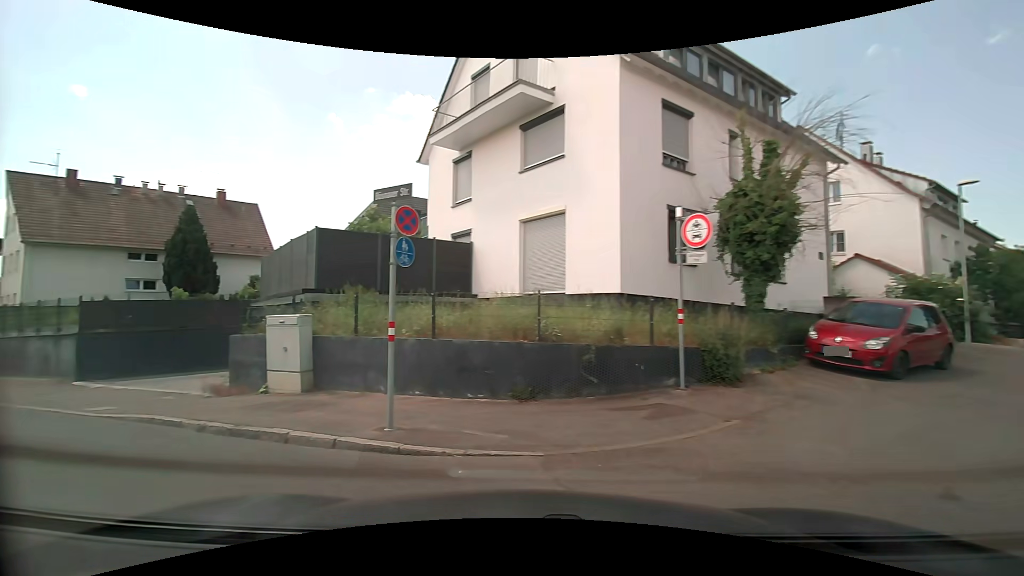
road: residential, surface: asphalt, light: Day
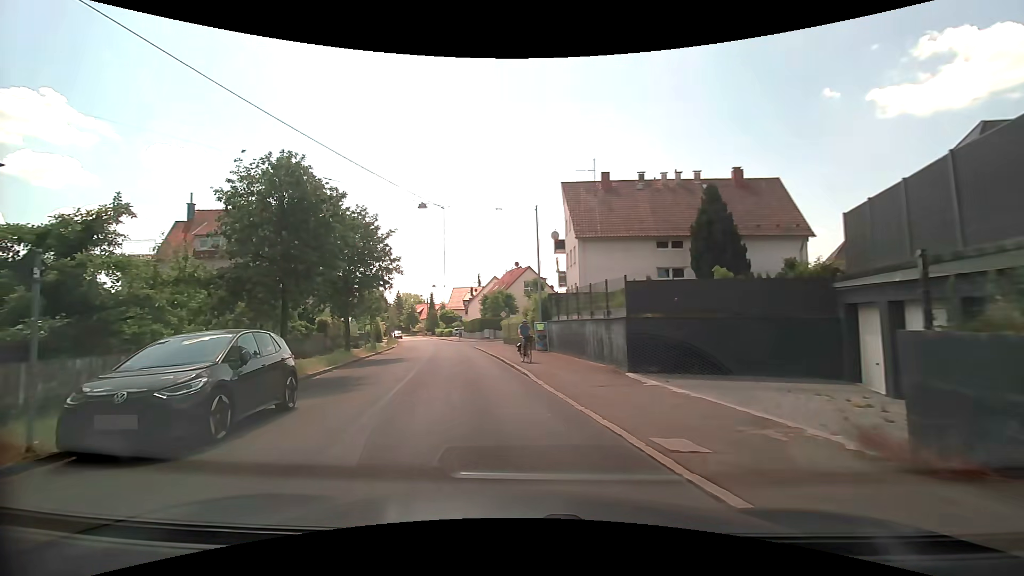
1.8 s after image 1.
(-3.7, +6.5) m; -53°
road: tertiary
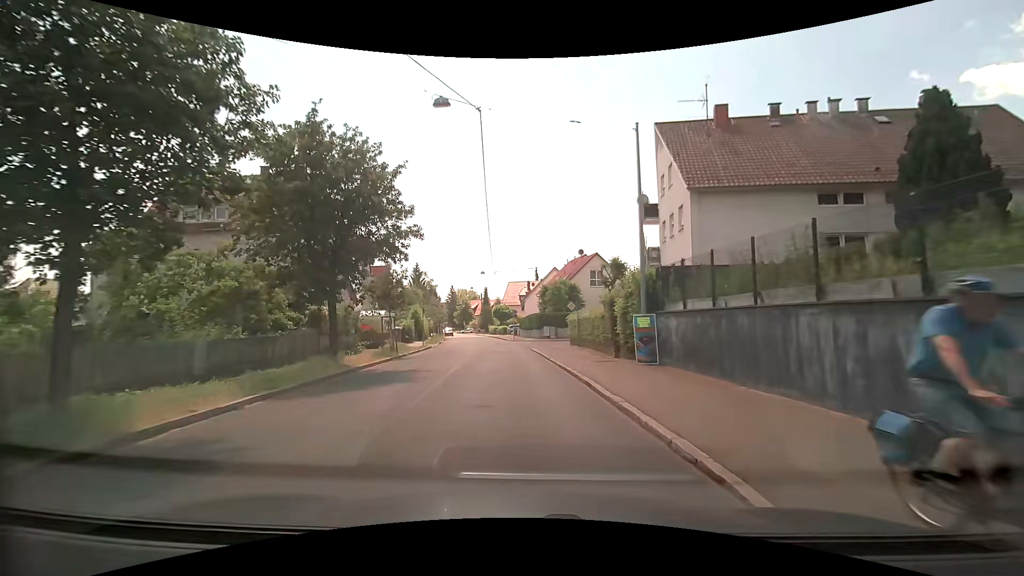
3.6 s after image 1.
(-1.2, +11.0) m; -8°
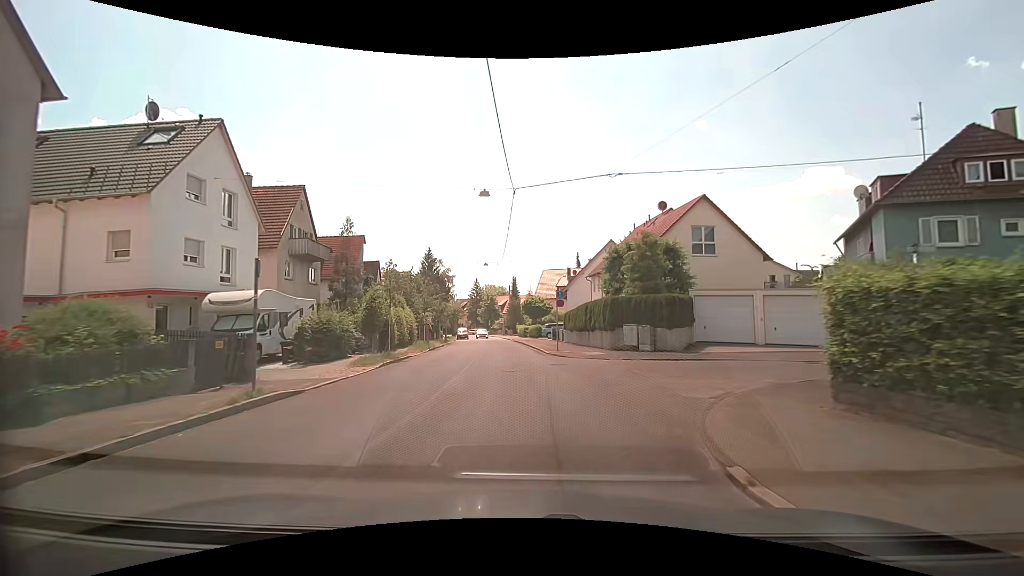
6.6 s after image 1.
(-1.0, +27.8) m; -4°
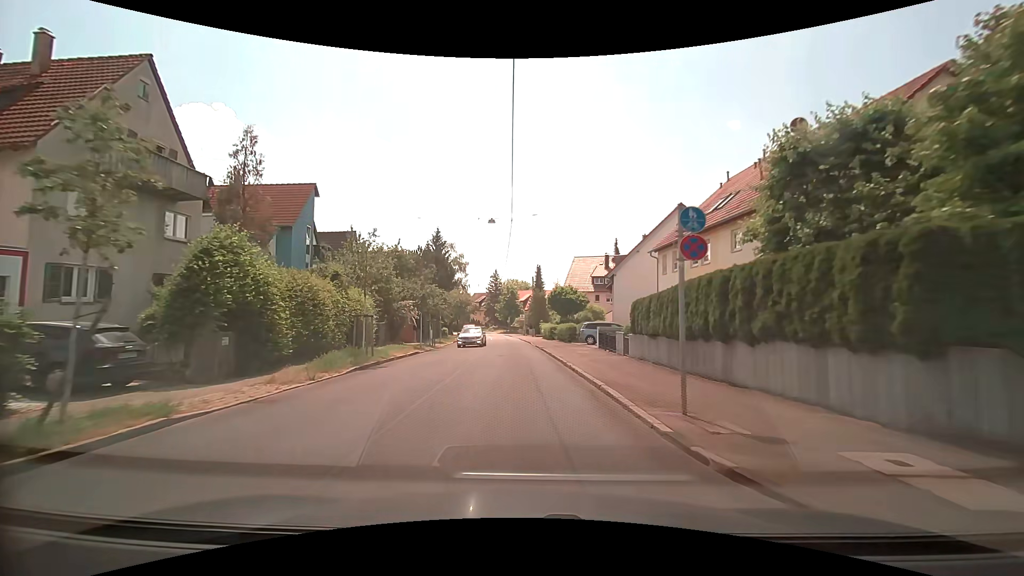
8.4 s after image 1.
(-0.3, +18.4) m; -3°
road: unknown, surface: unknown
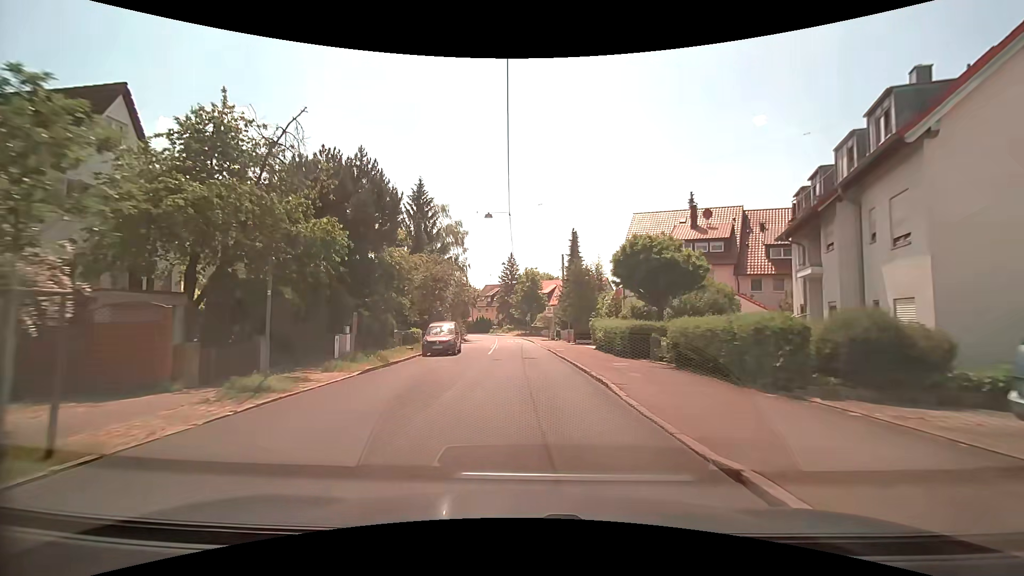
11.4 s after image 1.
(-1.0, +31.5) m; -3°
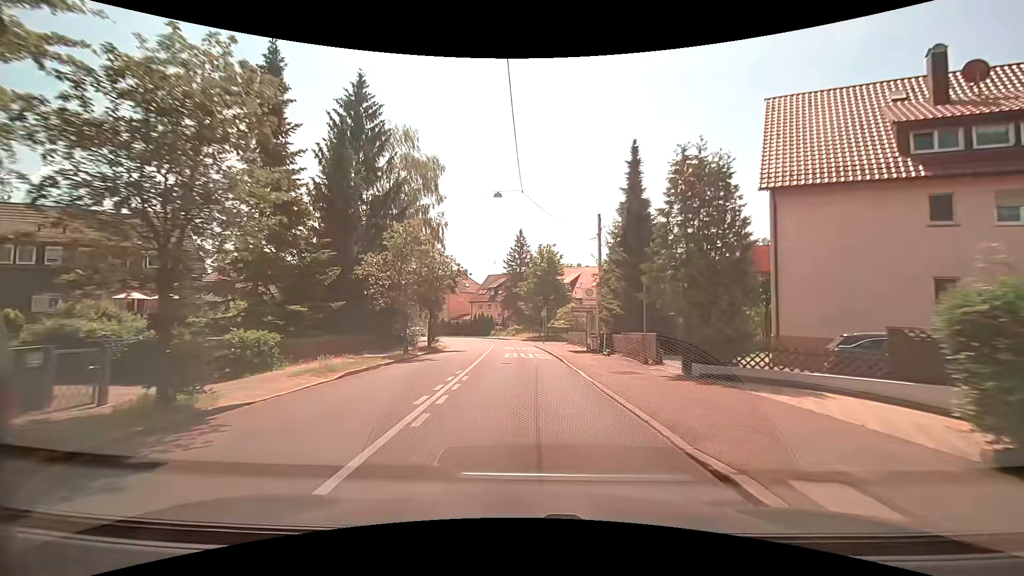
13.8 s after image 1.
(-0.2, +26.2) m; -2°
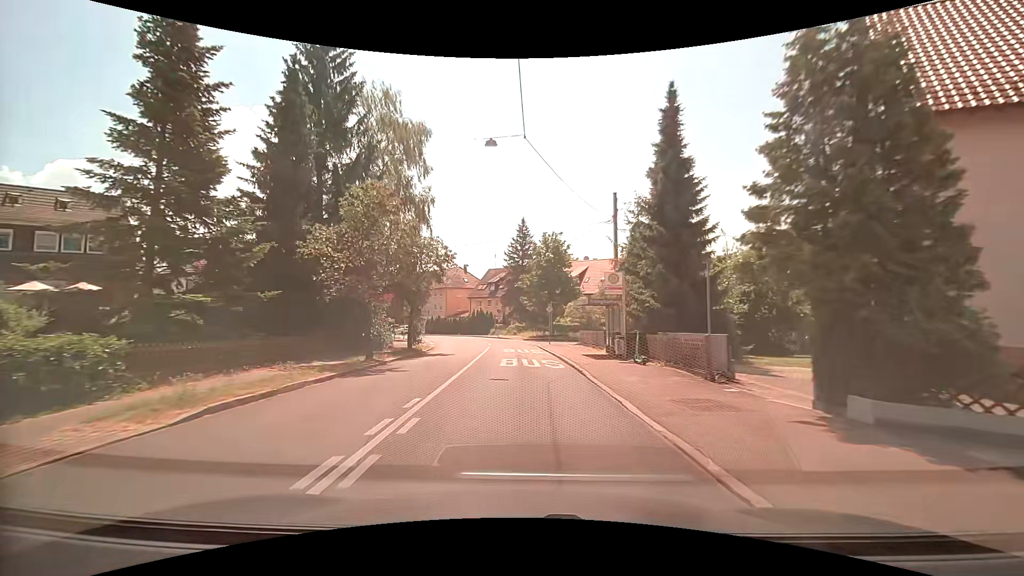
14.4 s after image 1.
(0.0, +6.7) m; 0°
(0, +10) (0, +20) (0, +30) (-1, +40) (-2, +50) (-6, +59) (-11, +68) (-17, +76) (-23, +84) (-30, +91) m
